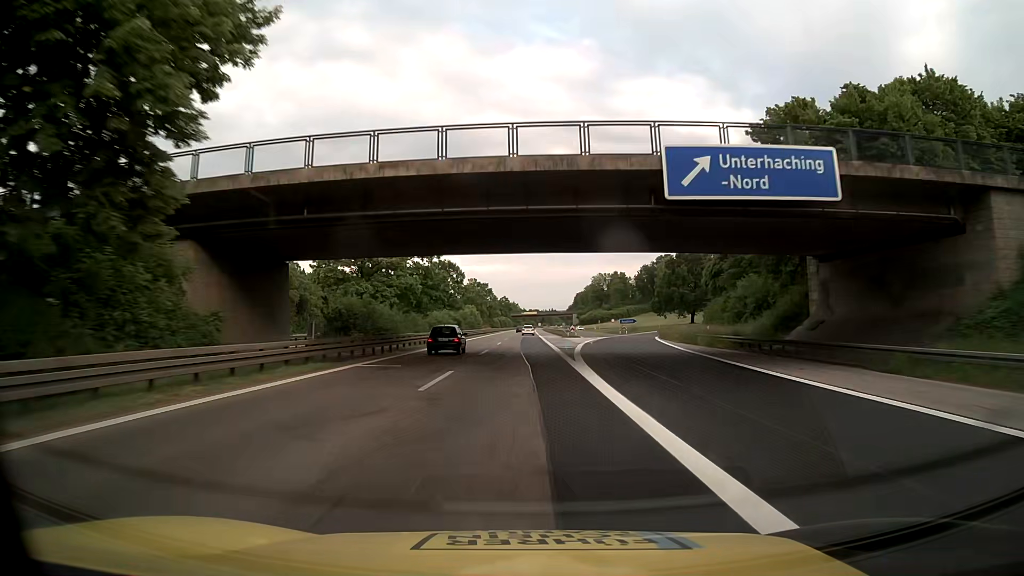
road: motorway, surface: asphalt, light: Day
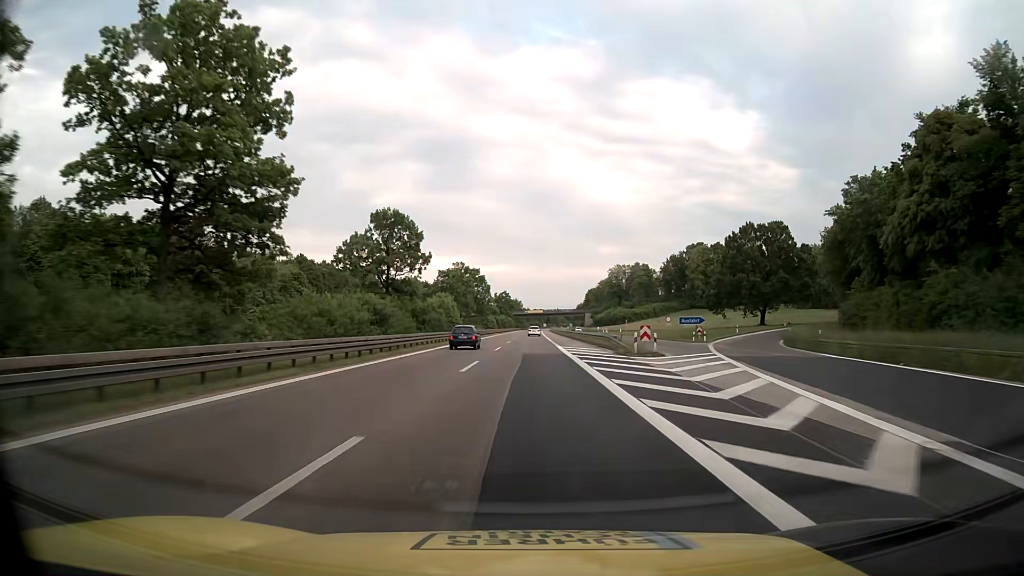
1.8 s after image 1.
(+0.2, +48.4) m; 0°
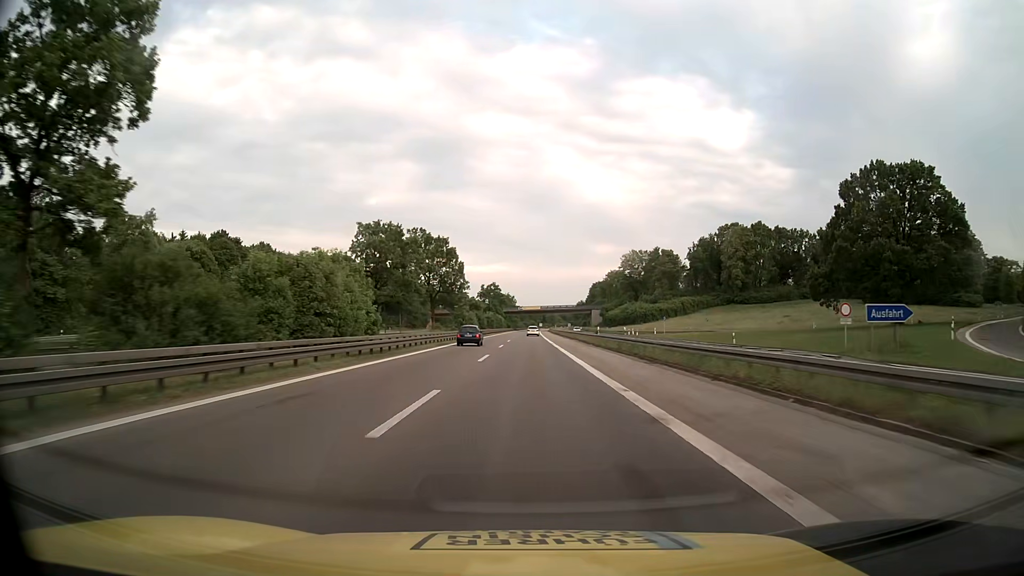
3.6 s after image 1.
(-0.3, +48.4) m; 0°
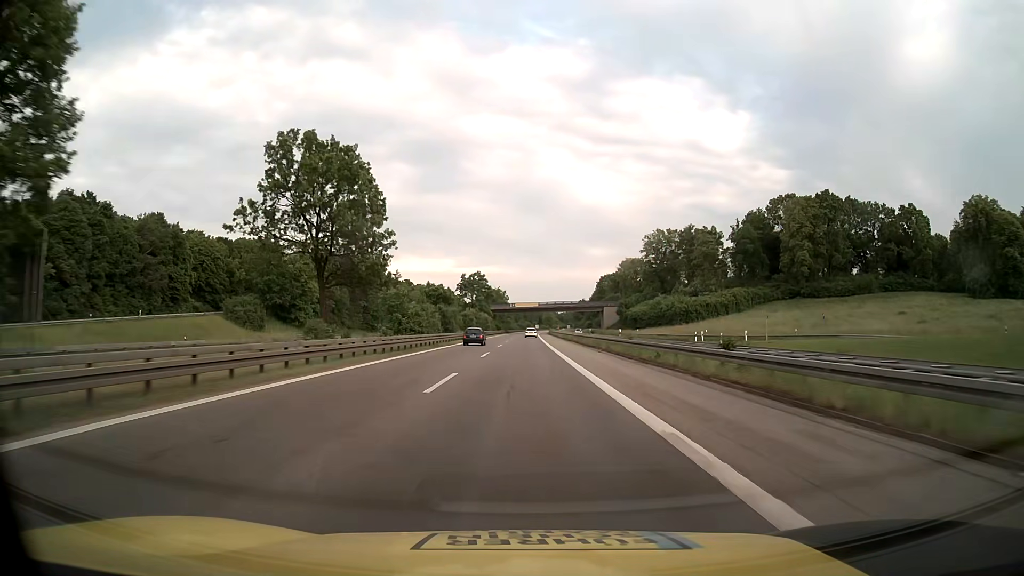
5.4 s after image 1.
(+0.3, +48.5) m; +1°
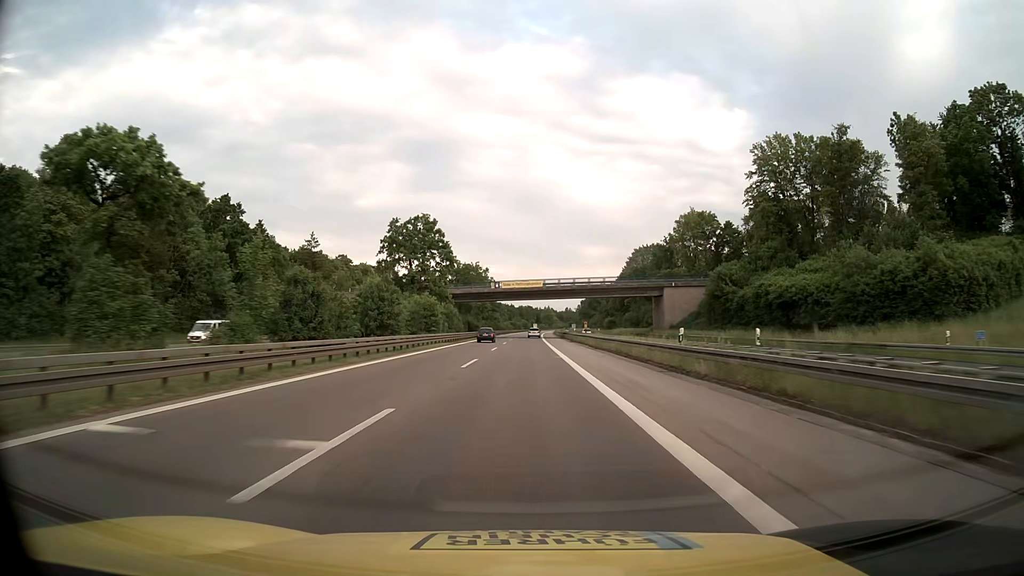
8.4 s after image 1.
(+0.1, +81.6) m; 0°
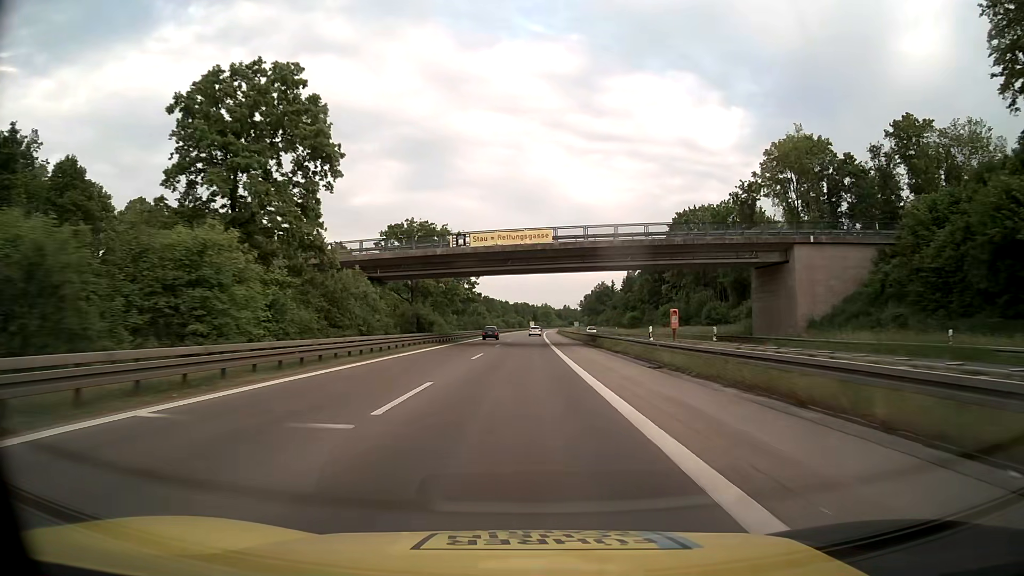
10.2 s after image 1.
(+0.2, +49.3) m; 0°
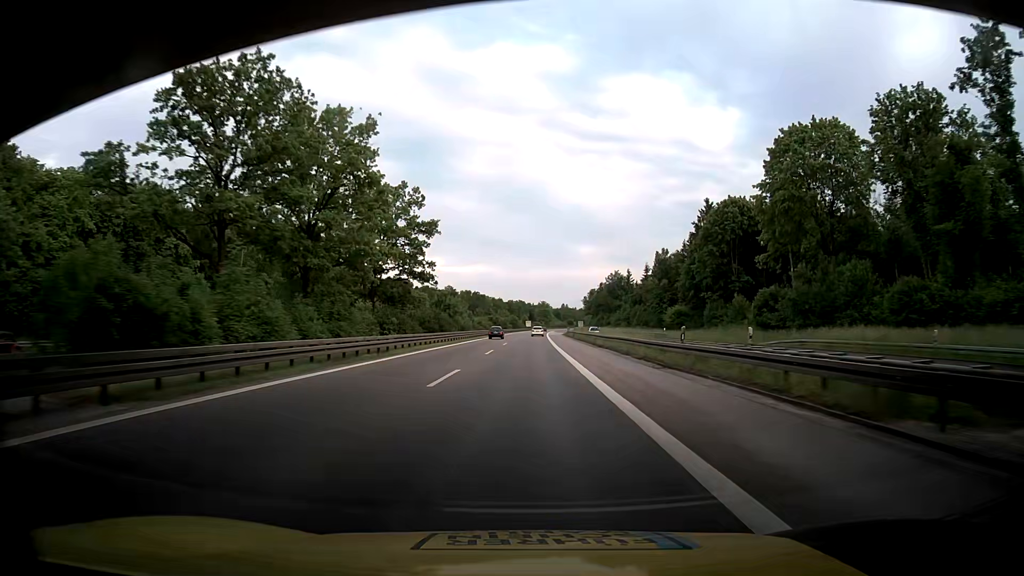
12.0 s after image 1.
(+0.2, +49.3) m; 0°
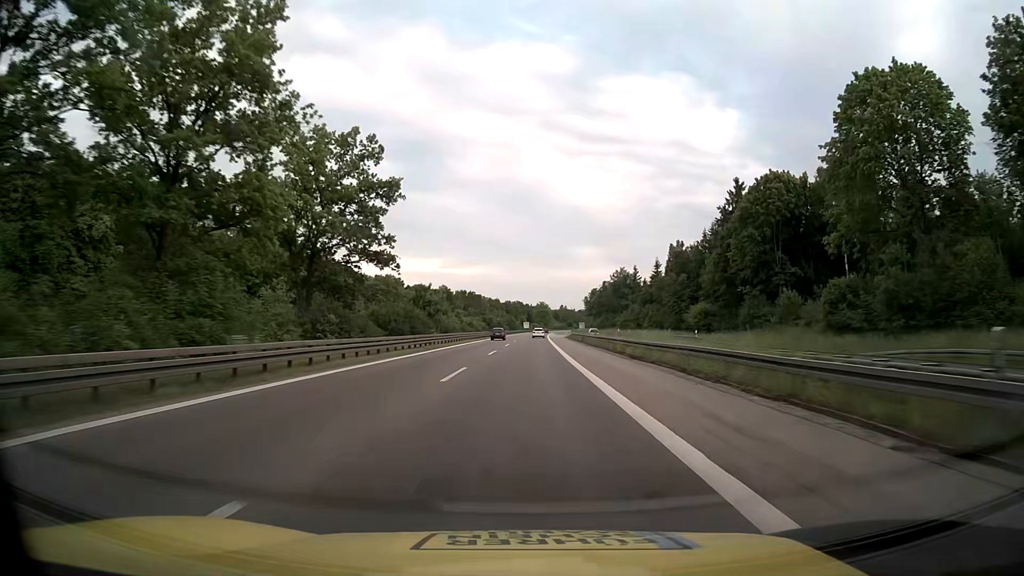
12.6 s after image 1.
(+0.1, +16.4) m; +1°
(0, +10) (0, +20) (0, +30) (0, +40) (0, +50) (0, +60) (0, +70) (0, +80) (0, +90) (0, +100) m
